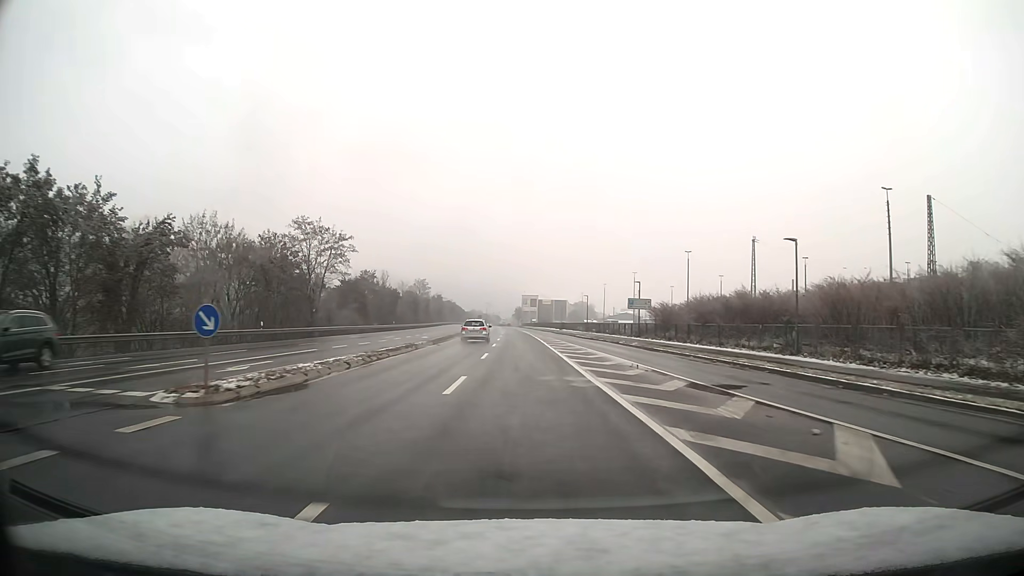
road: primary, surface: asphalt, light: Day
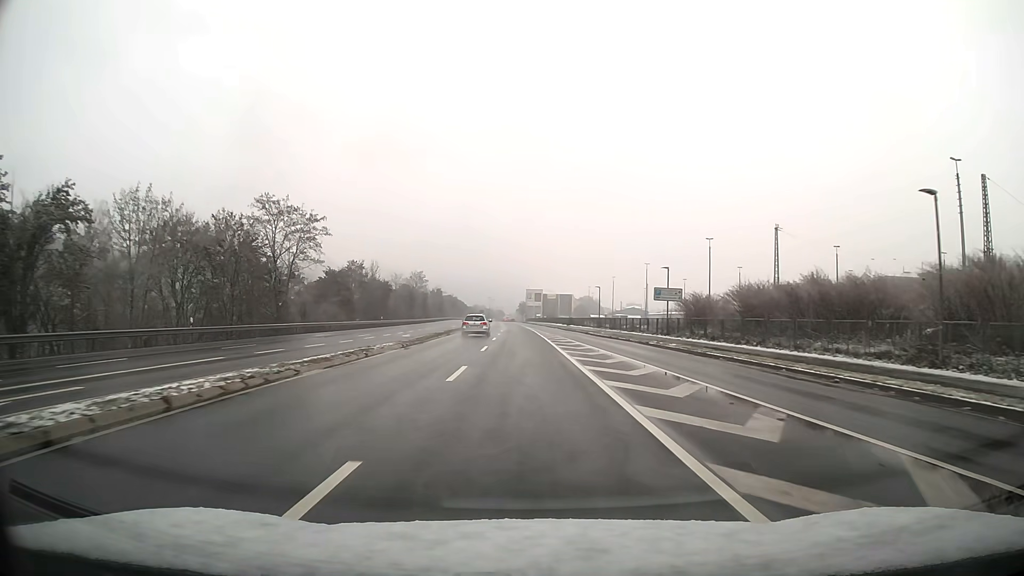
(0.0, +10.8) m; 0°
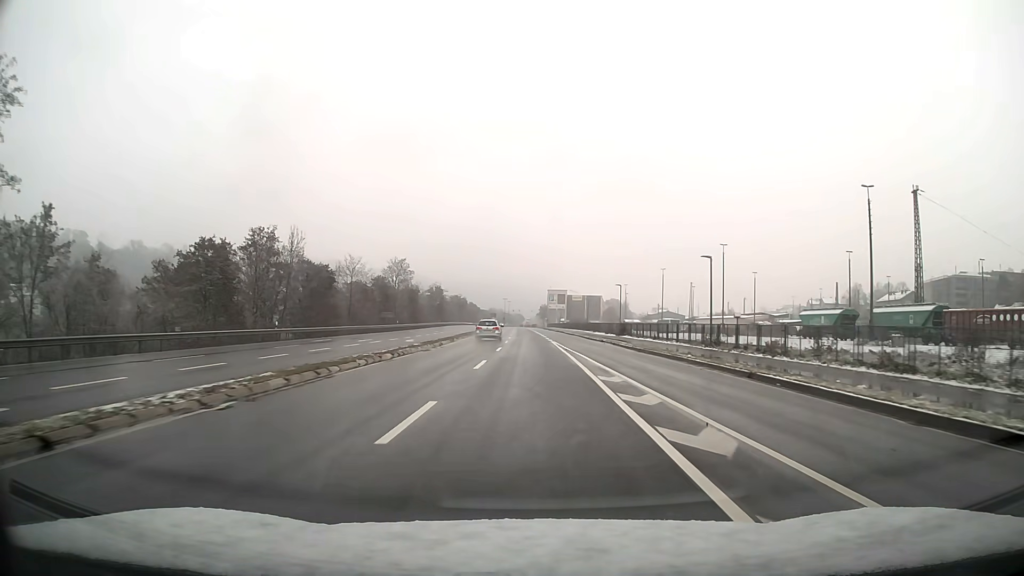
(-0.7, +43.0) m; -2°
